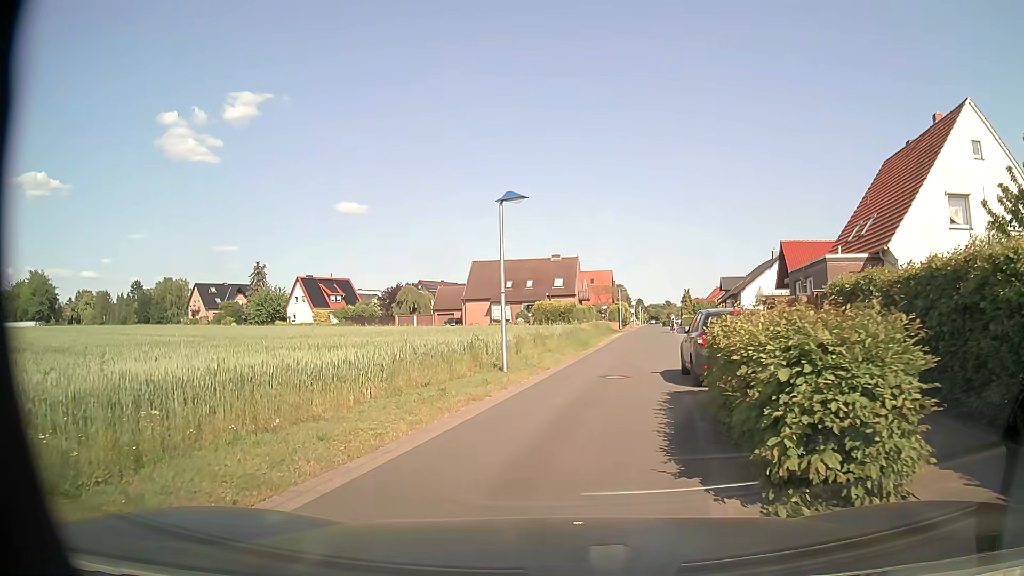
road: residential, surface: asphalt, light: Day
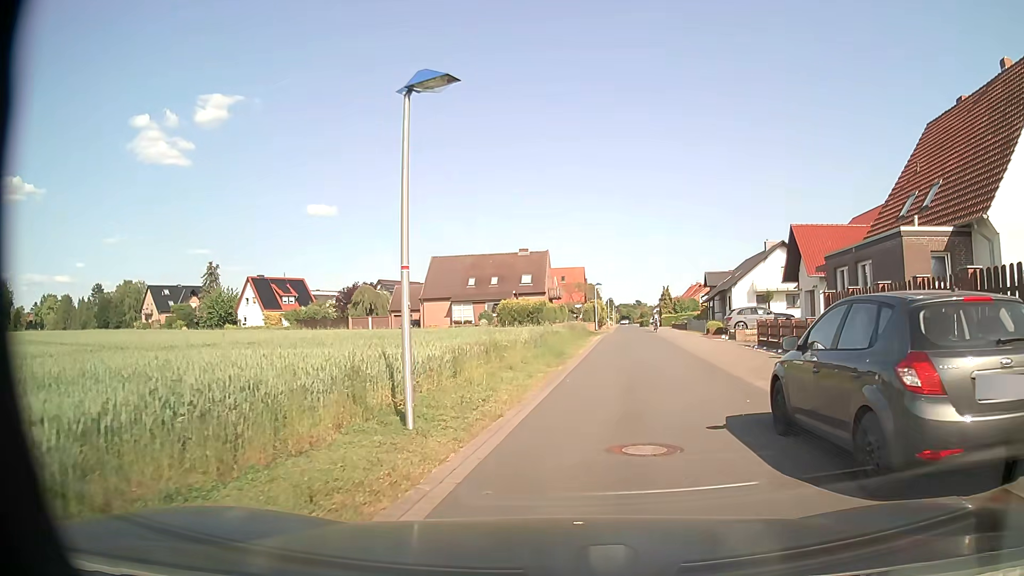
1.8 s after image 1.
(0.0, +8.5) m; +2°
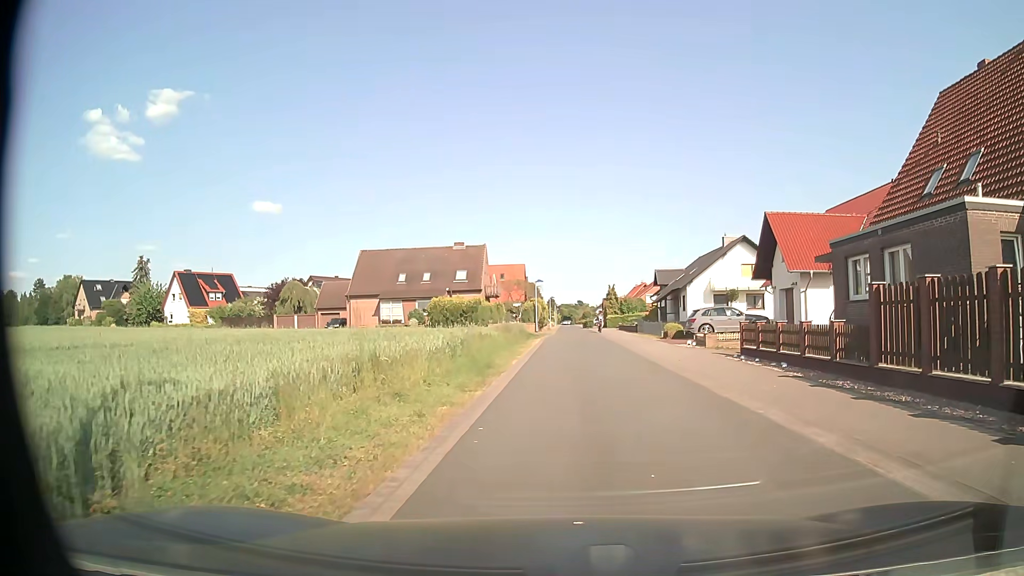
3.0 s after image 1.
(+0.3, +6.2) m; +5°
(+1, +10) (+2, +20) (+2, +30) (+3, +40) (+3, +50) (+3, +60) (+3, +70) (+3, +80) (+2, +90) (+1, +100) m
